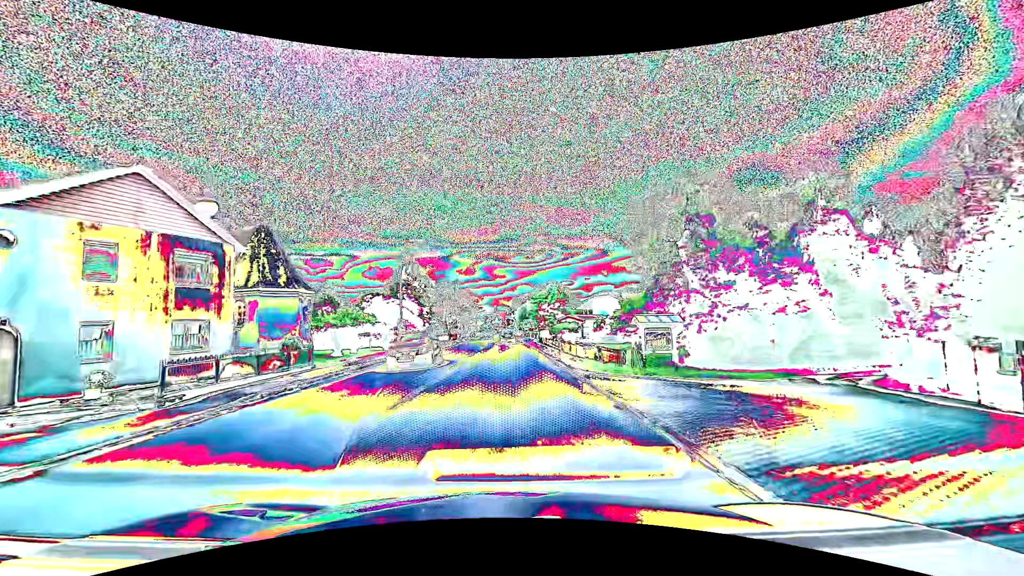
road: primary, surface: asphalt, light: Day
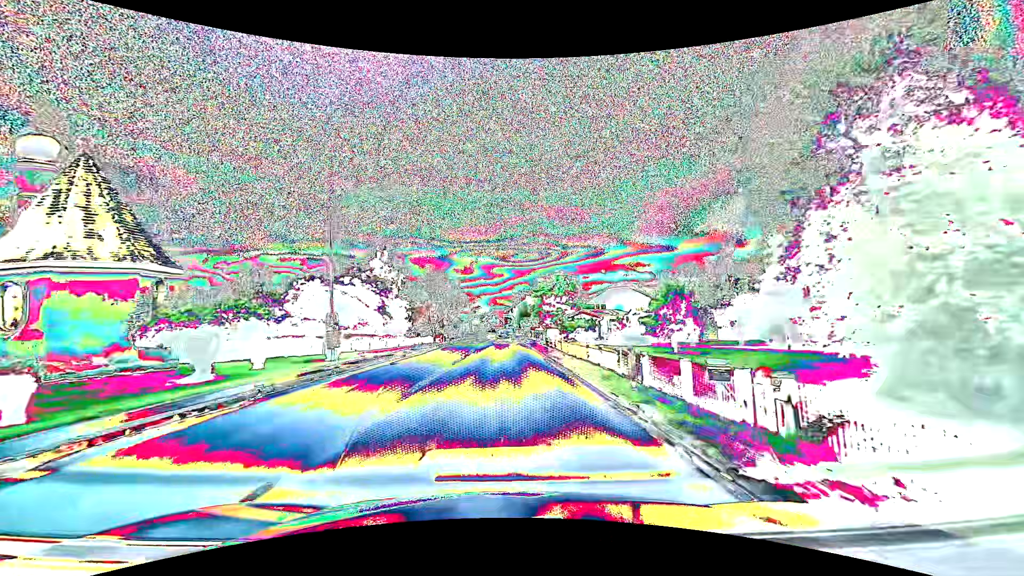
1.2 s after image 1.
(0.0, +15.9) m; 0°
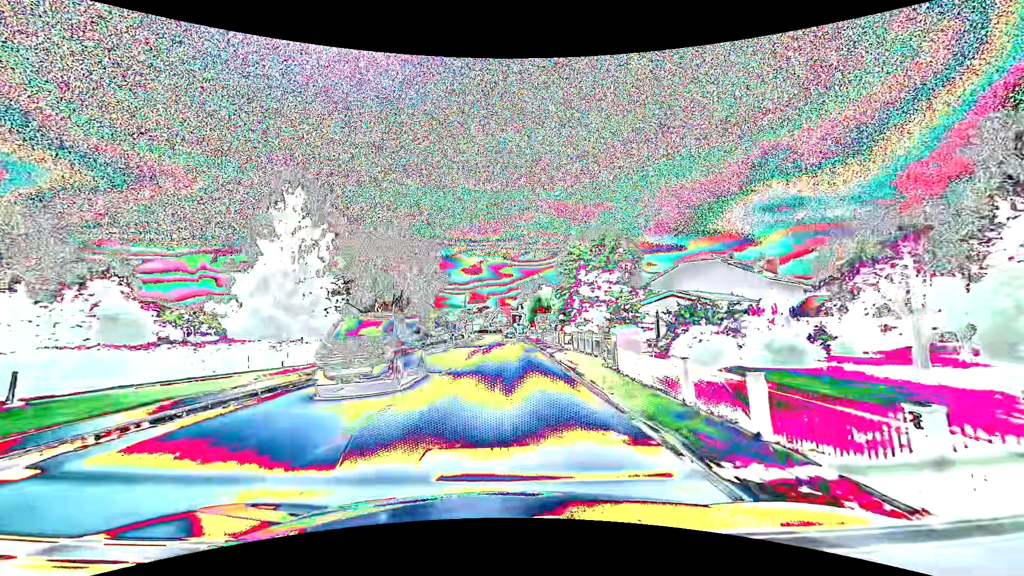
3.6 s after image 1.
(-0.1, +31.8) m; -1°
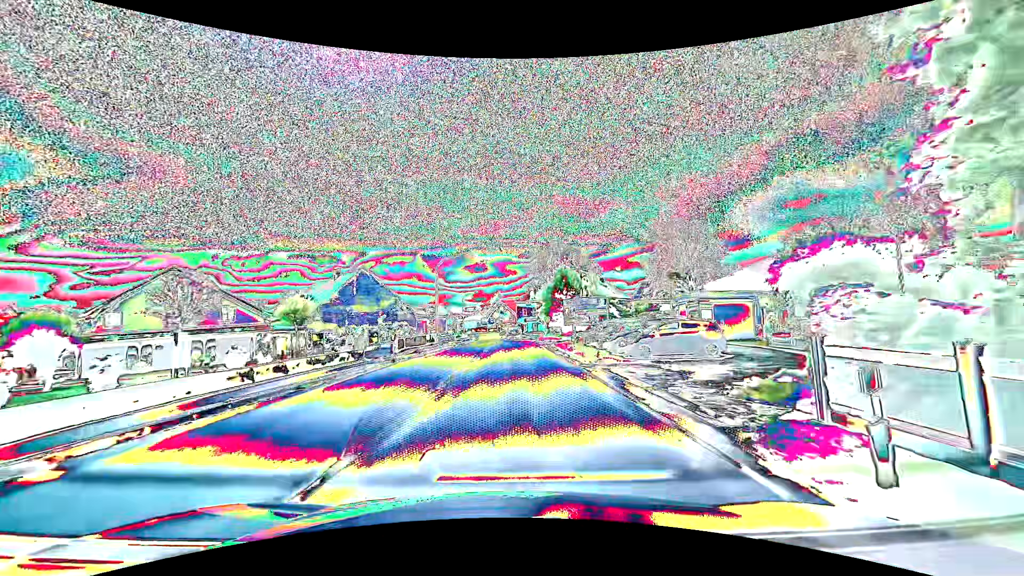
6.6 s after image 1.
(-0.2, +39.8) m; 0°
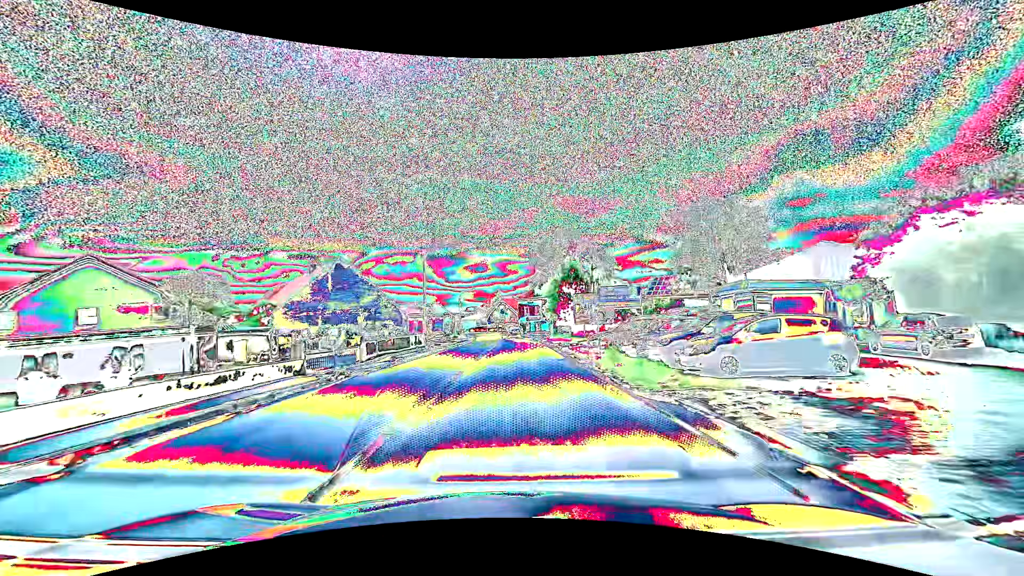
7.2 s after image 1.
(0.0, +8.0) m; -1°
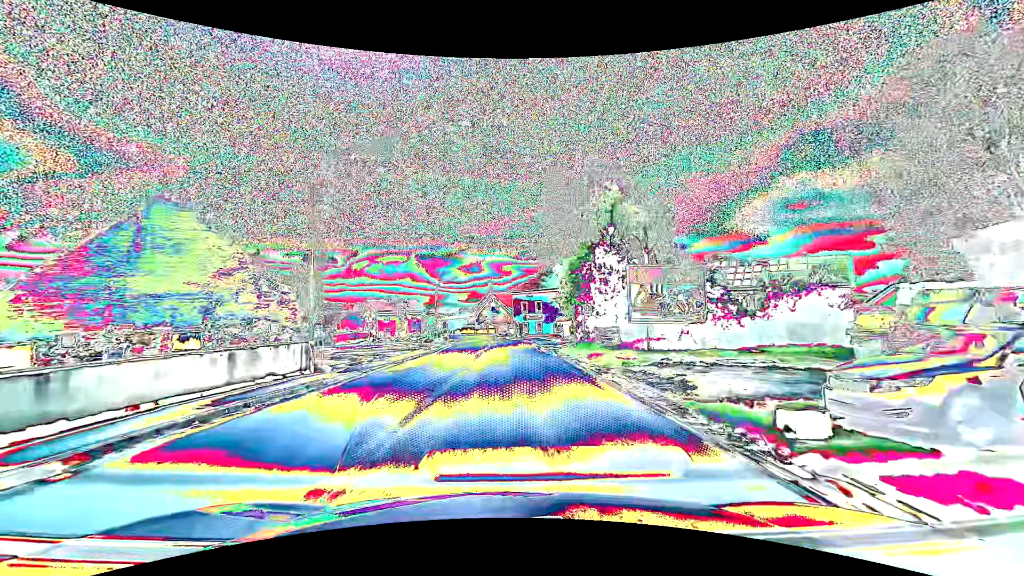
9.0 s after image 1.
(+0.3, +23.9) m; +1°
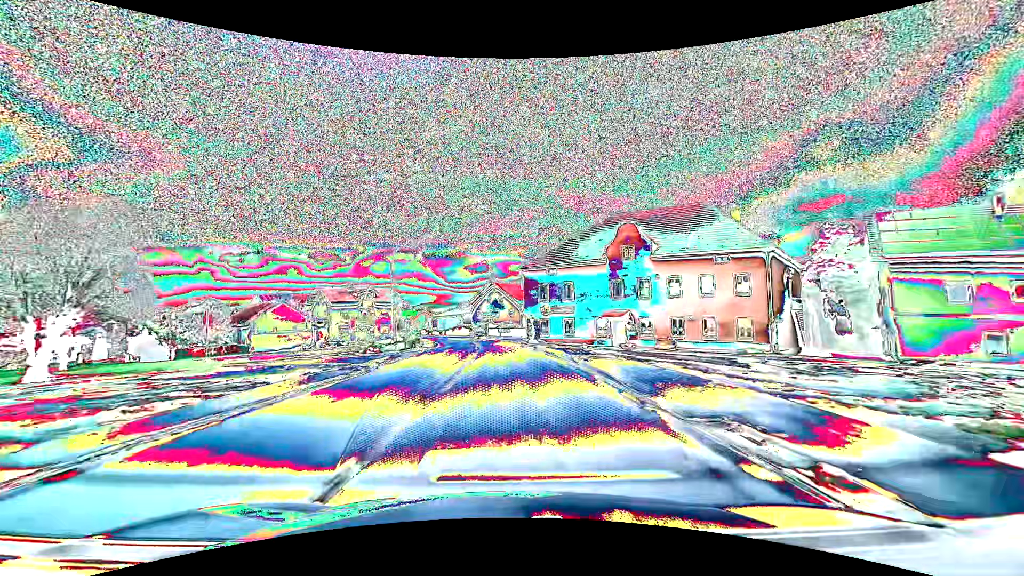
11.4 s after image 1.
(-0.1, +31.7) m; -1°
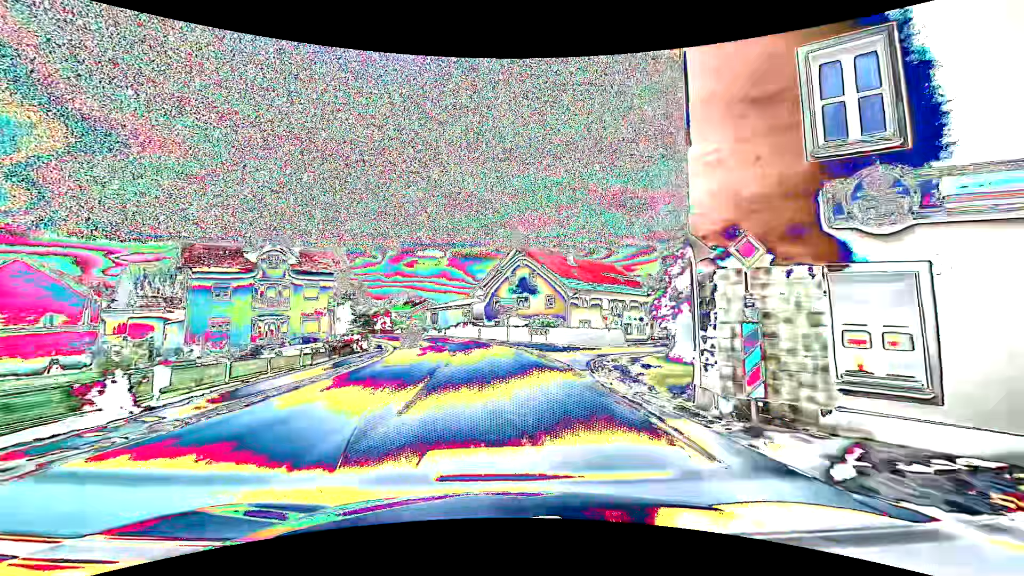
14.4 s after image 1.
(-0.9, +39.5) m; -3°
(0, +10) (-1, +20) (-2, +30) (-3, +40) (-6, +50) (-8, +59) (-12, +69) (-16, +78) (-20, +87) (-25, +95) m
